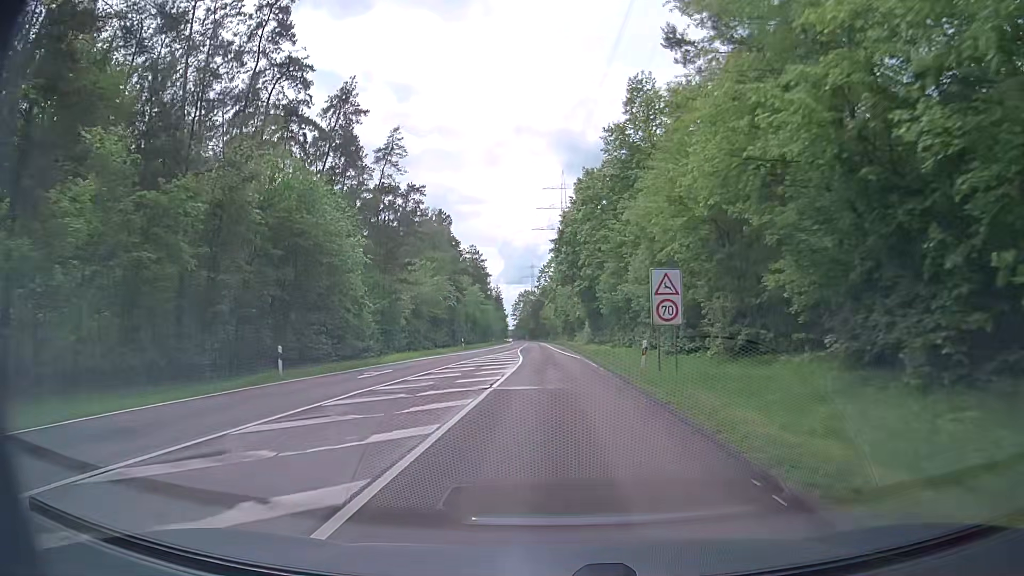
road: secondary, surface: asphalt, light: Day
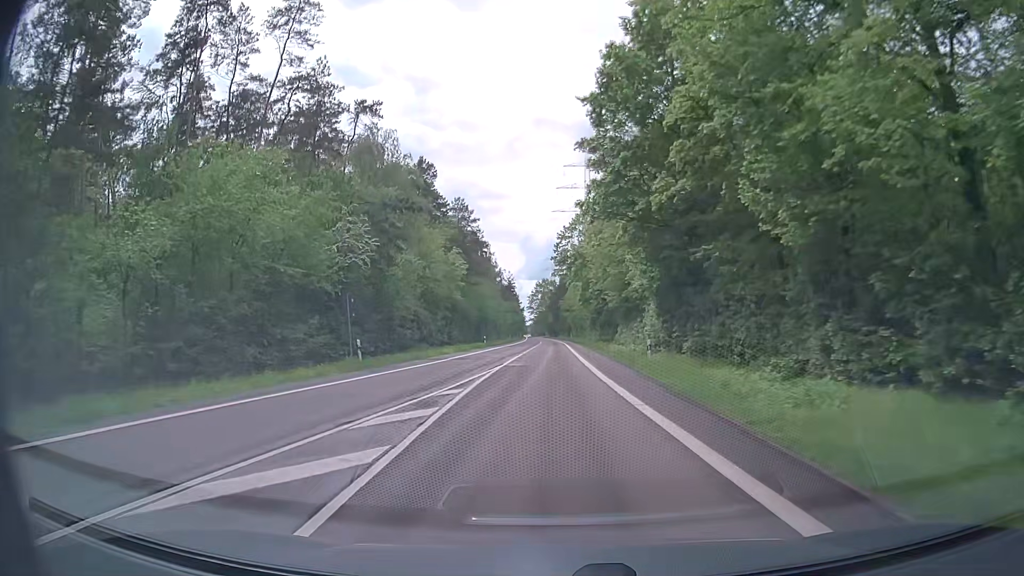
(-0.4, +43.4) m; -1°
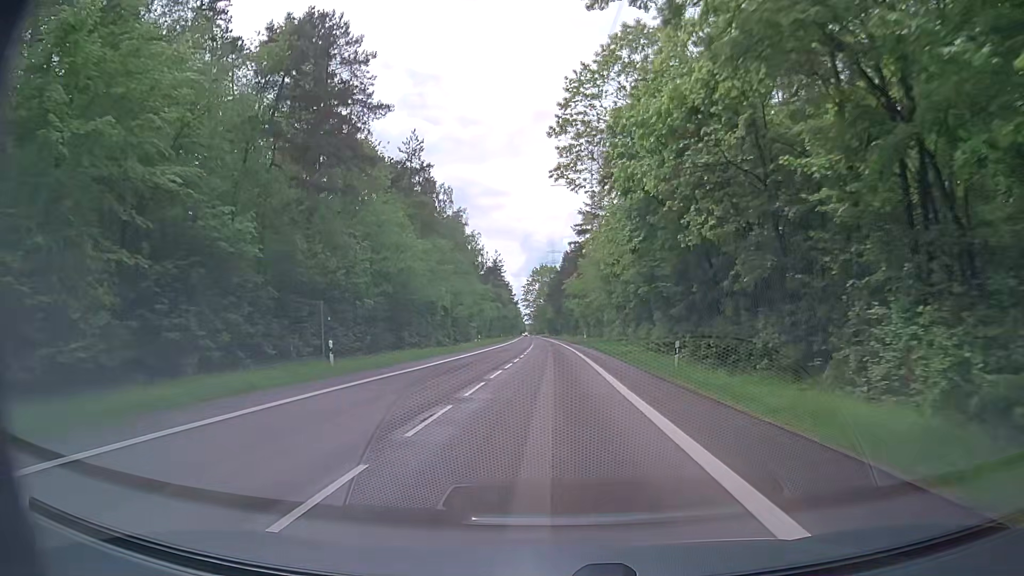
(-0.3, +54.6) m; 0°
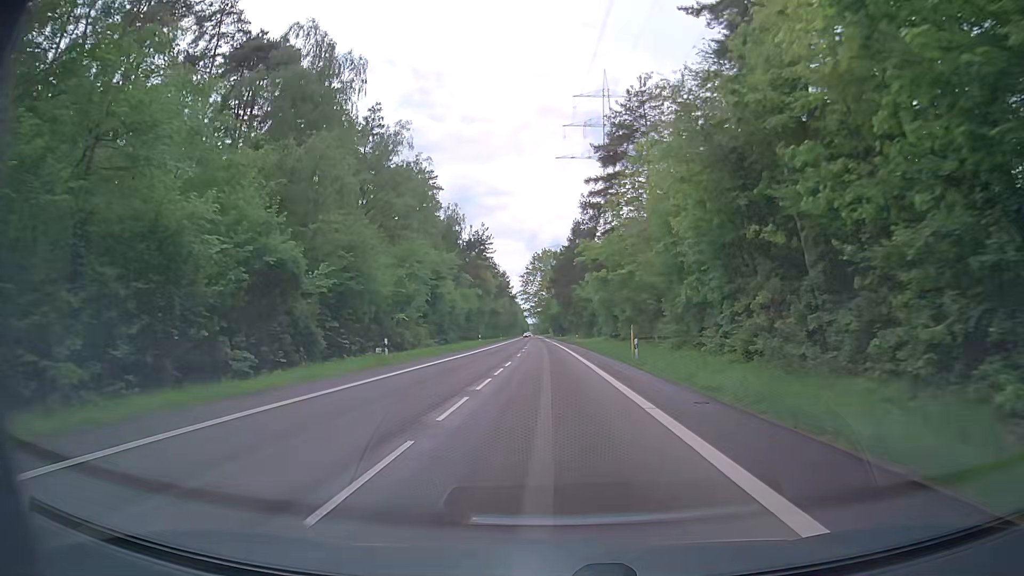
(-0.1, +43.8) m; -1°
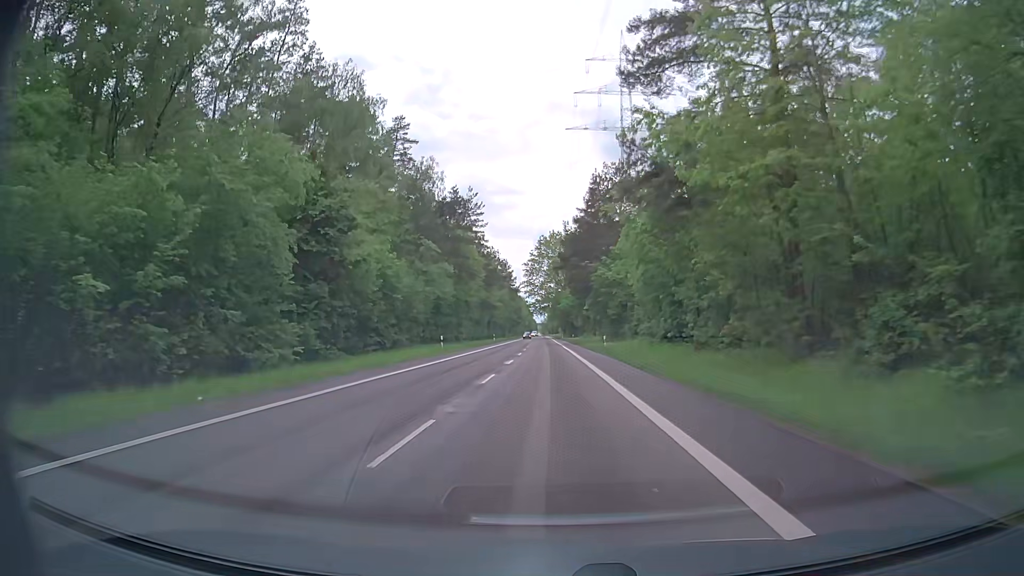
(-0.1, +32.9) m; 0°
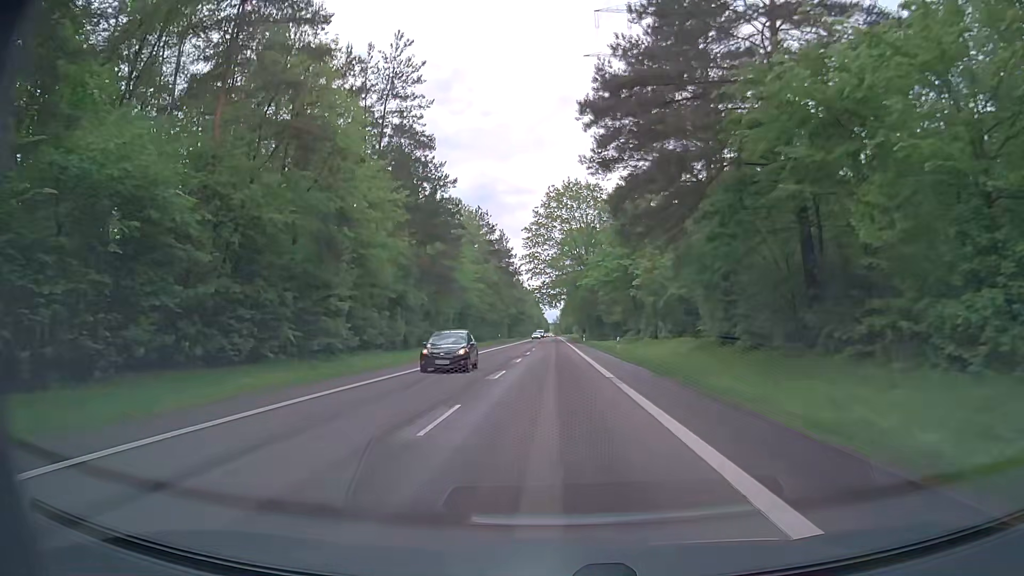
(-0.8, +54.8) m; -1°
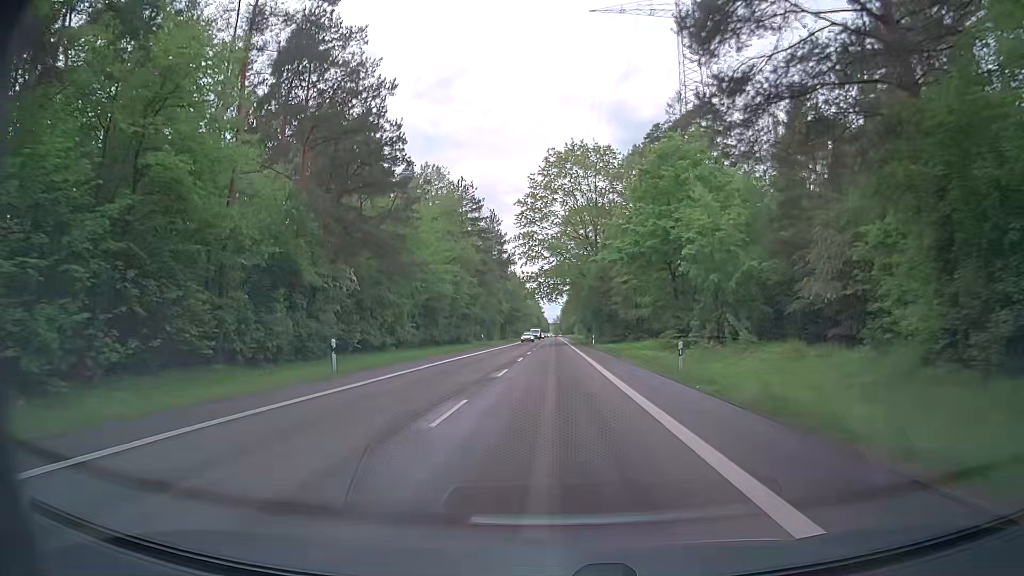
(-0.1, +21.9) m; -1°
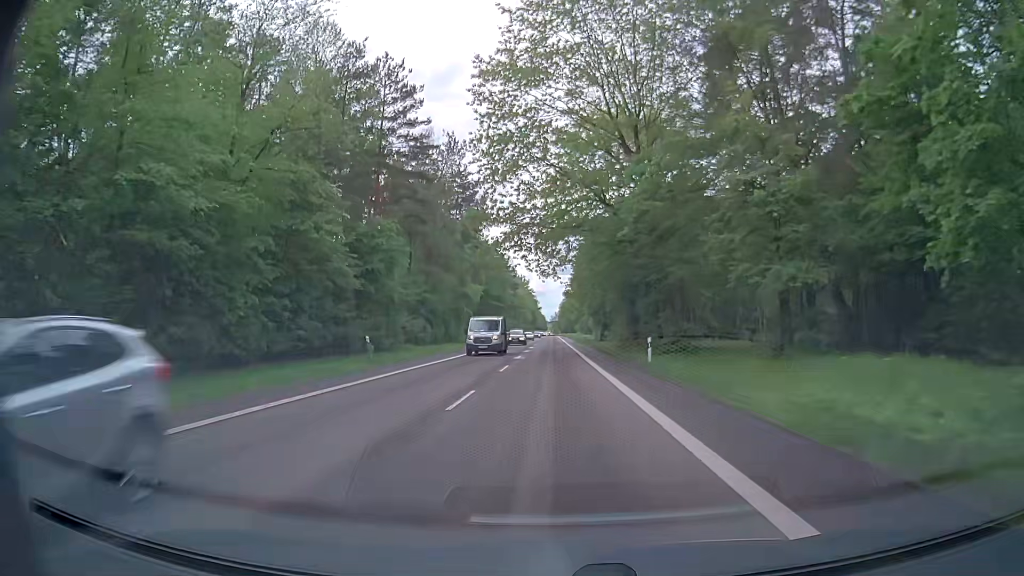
(+0.6, +43.7) m; +1°
(0, +10) (0, +20) (0, +30) (0, +40) (0, +50) (0, +60) (0, +70) (0, +80) (0, +90) (0, +100) m
